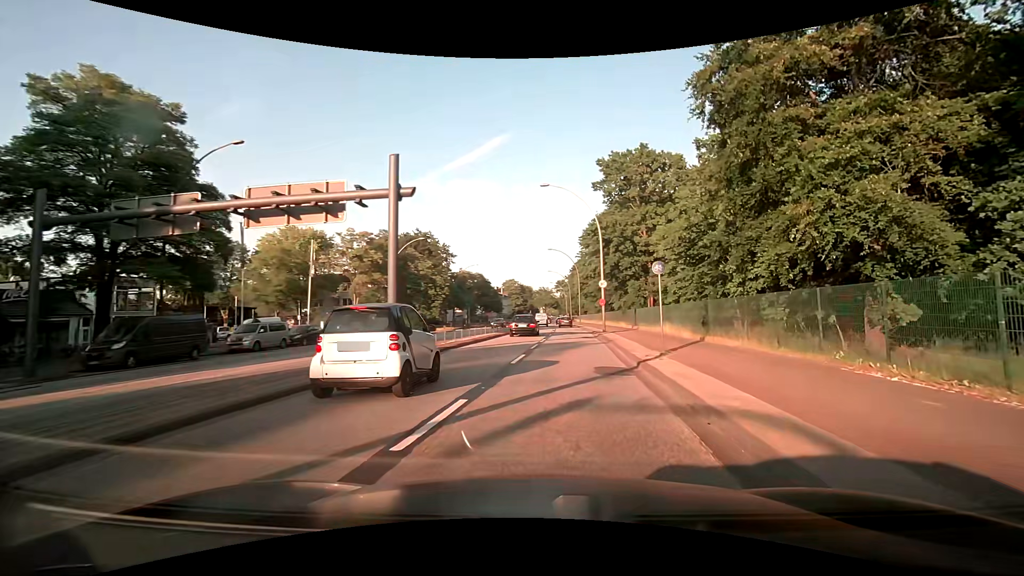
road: primary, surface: asphalt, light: Day
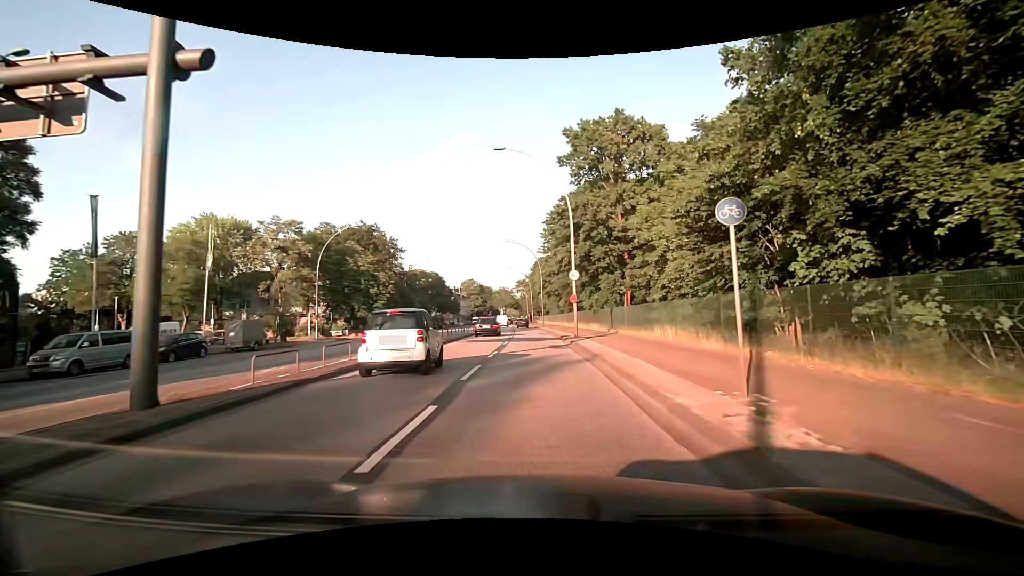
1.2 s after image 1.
(+0.5, +9.4) m; +5°
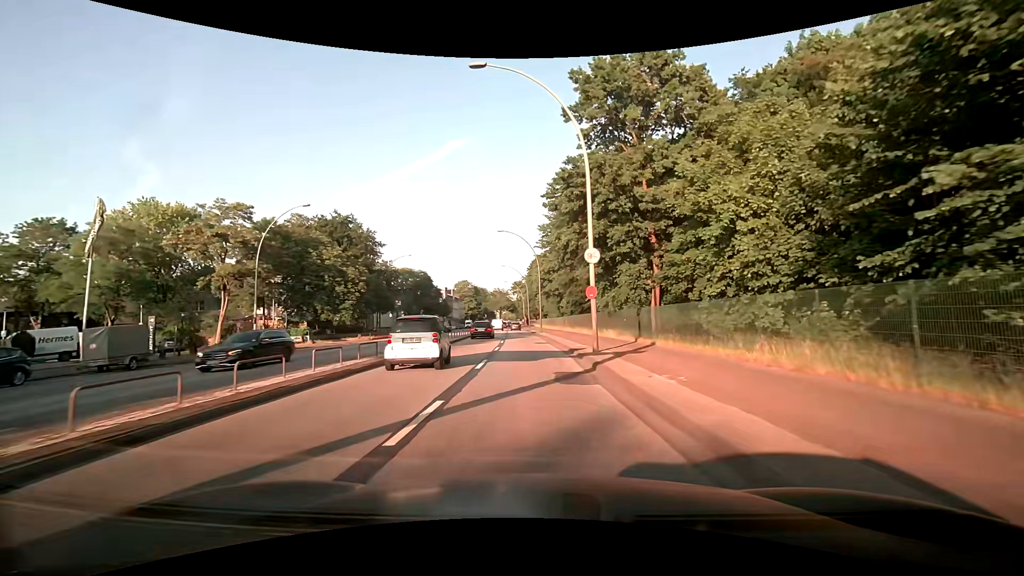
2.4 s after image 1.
(0.0, +11.1) m; 0°
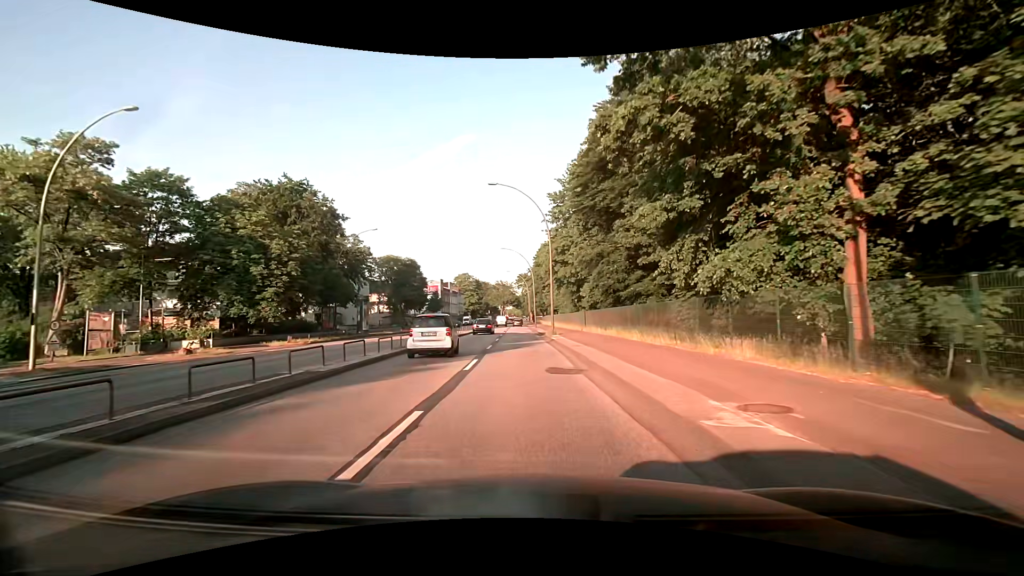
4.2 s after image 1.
(0.0, +19.3) m; -1°
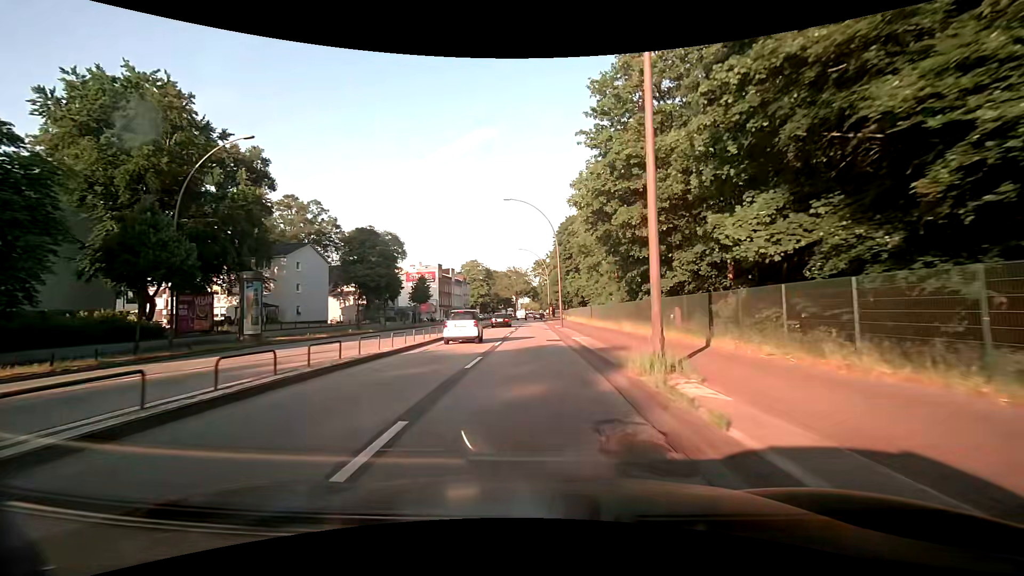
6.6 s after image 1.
(-0.5, +28.4) m; -2°
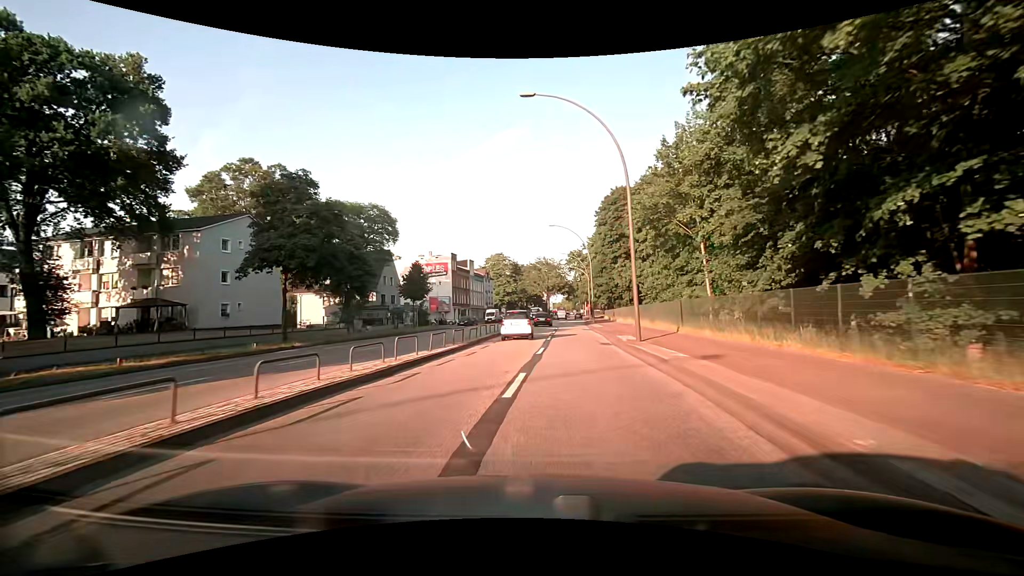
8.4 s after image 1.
(-0.6, +22.2) m; -3°
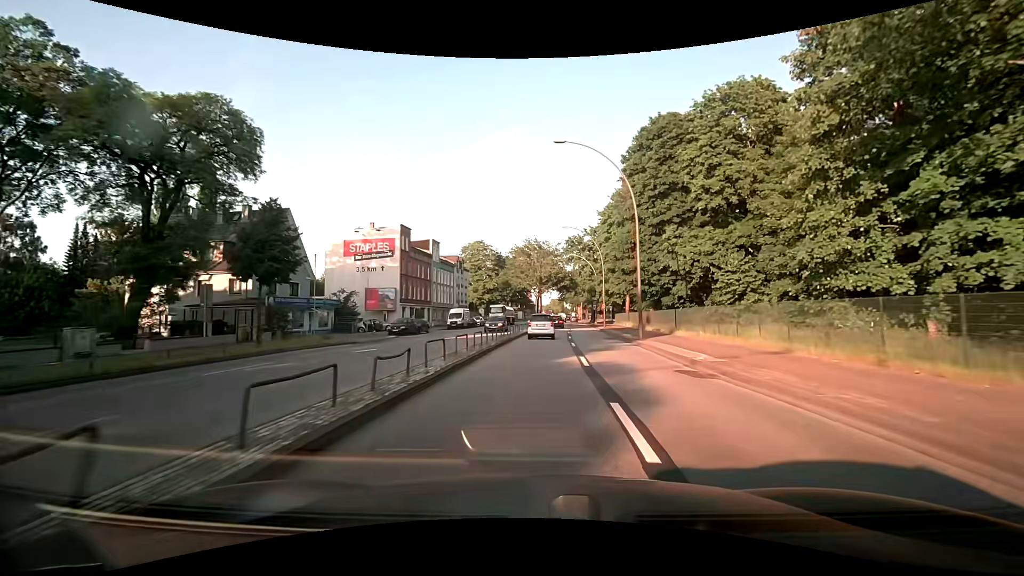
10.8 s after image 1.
(-0.1, +30.2) m; +1°
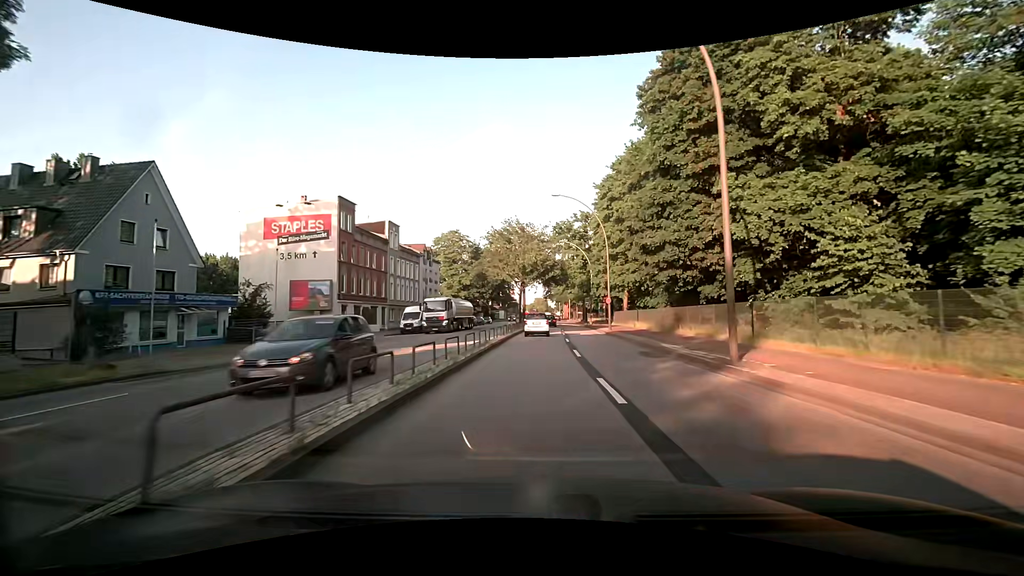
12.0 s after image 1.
(+0.2, +15.2) m; +1°
(0, +10) (+1, +20) (+1, +30) (+2, +40) (+2, +50) (+3, +60) (+3, +70) (+4, +80) (+4, +90) (+4, +100) m
